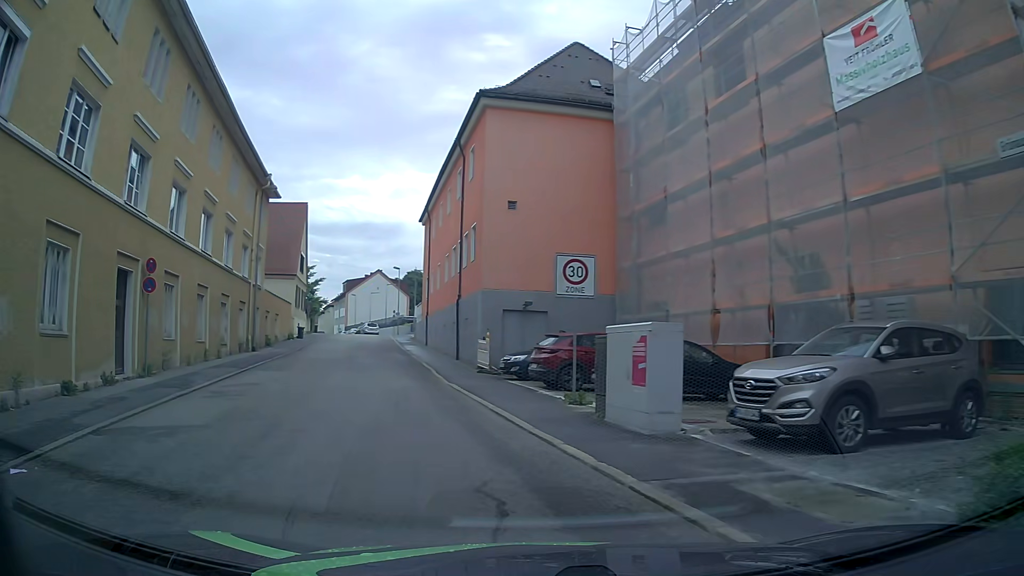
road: residential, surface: asphalt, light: Day
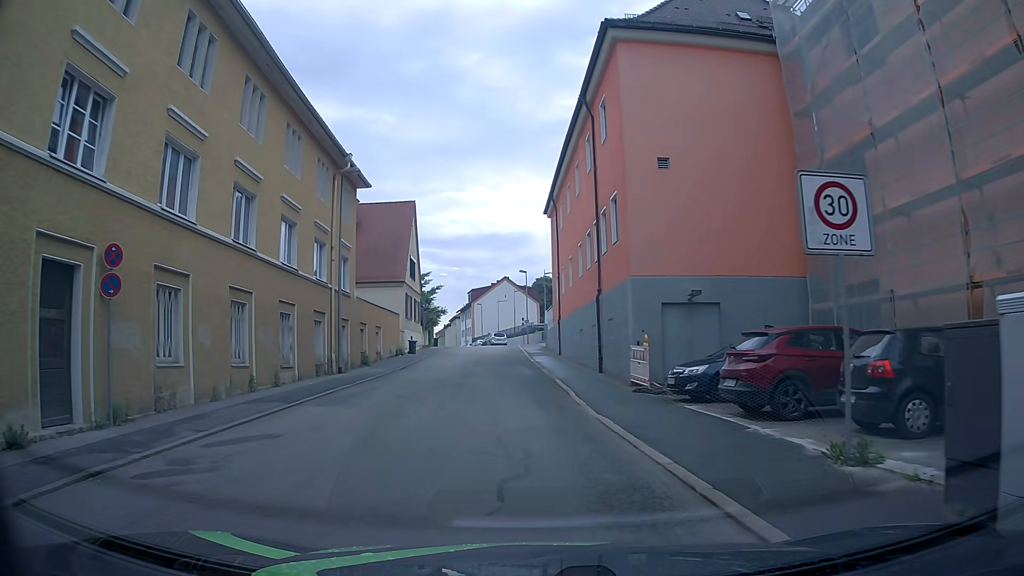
(-1.0, +7.0) m; -13°
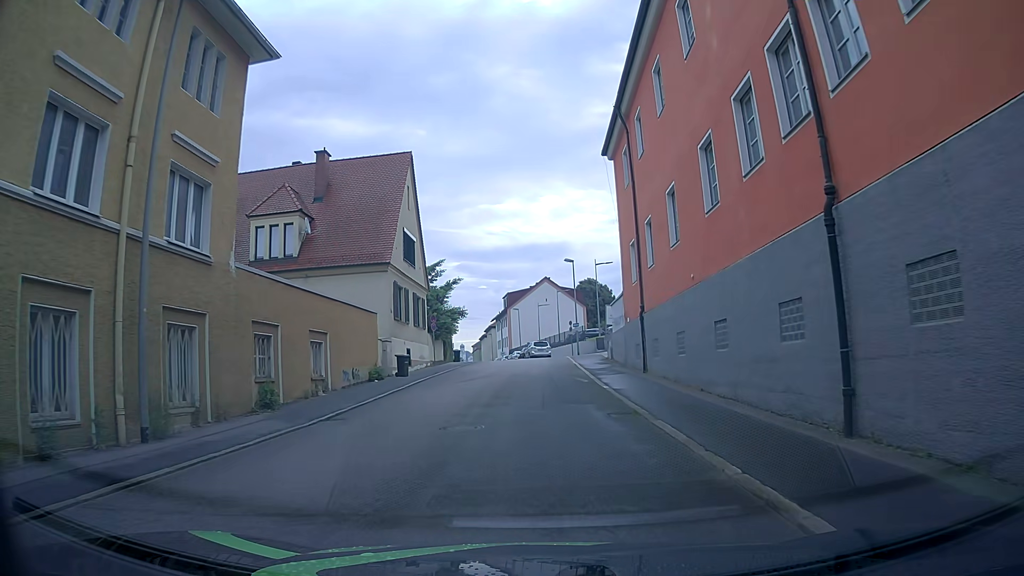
(-0.9, +17.0) m; -5°
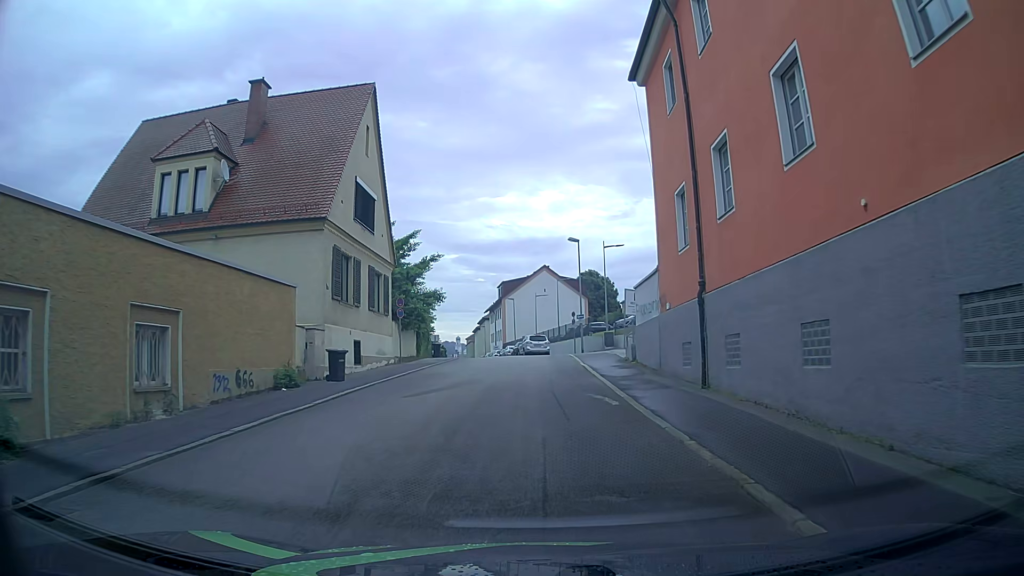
(0.0, +9.0) m; +1°
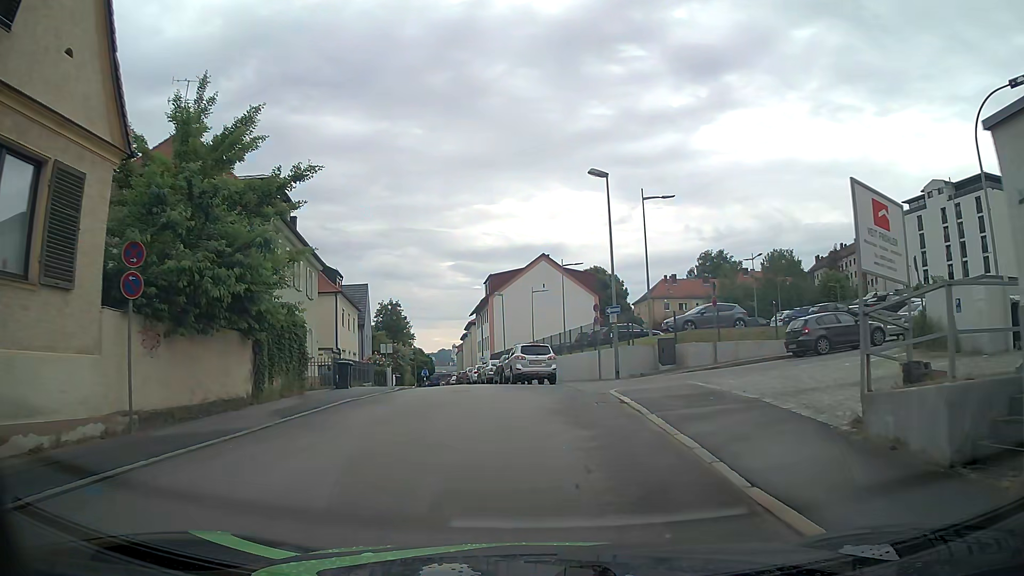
(0.0, +21.0) m; 0°
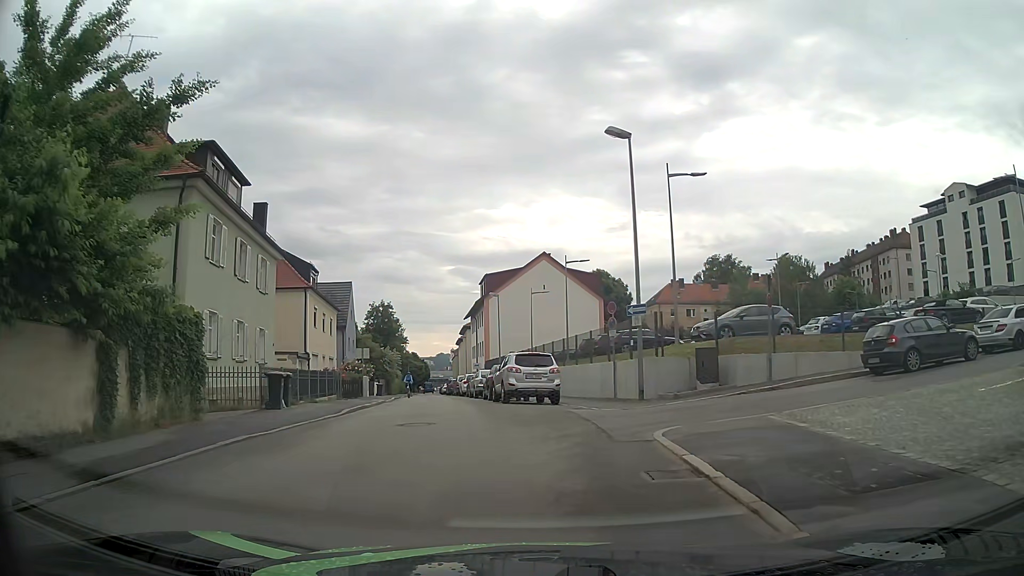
(-0.1, +6.0) m; 0°
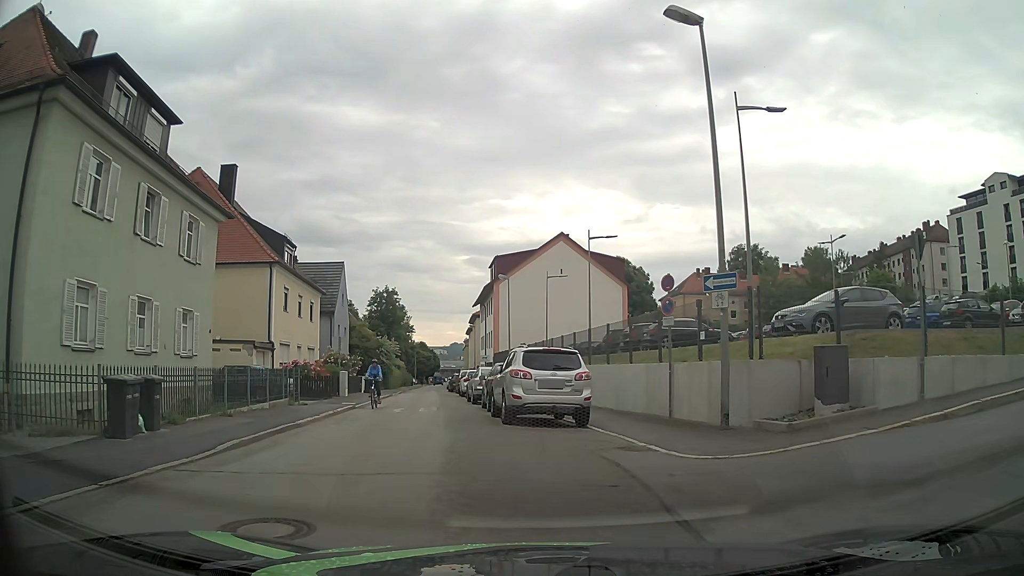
(-0.1, +7.3) m; -2°
